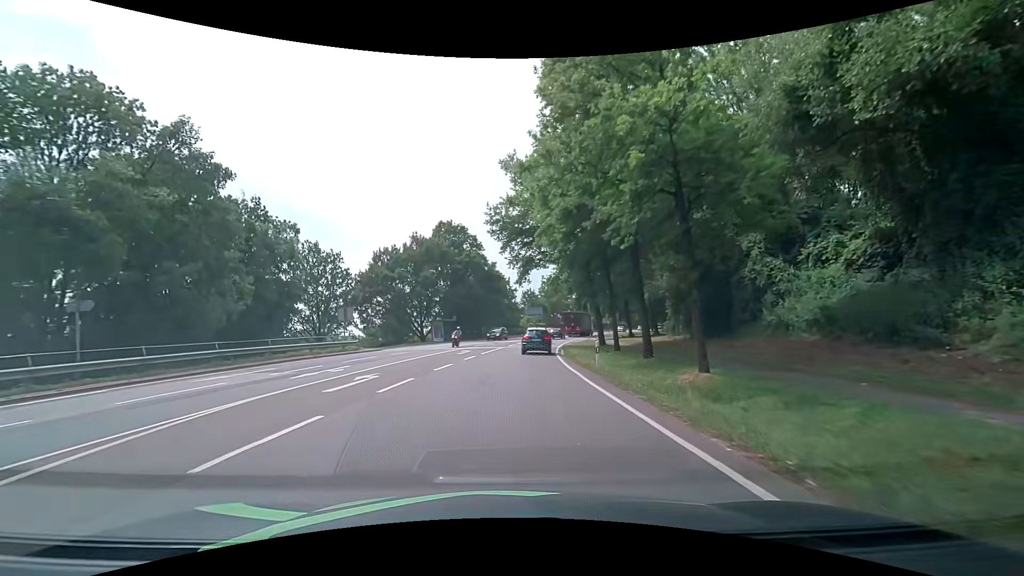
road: primary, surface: asphalt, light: Day
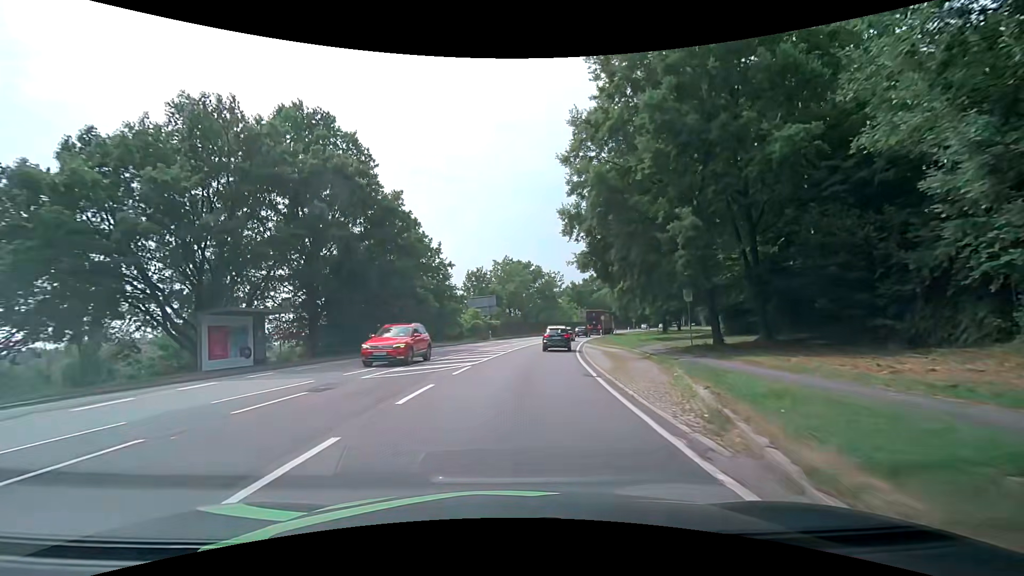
(+1.8, +39.1) m; +6°
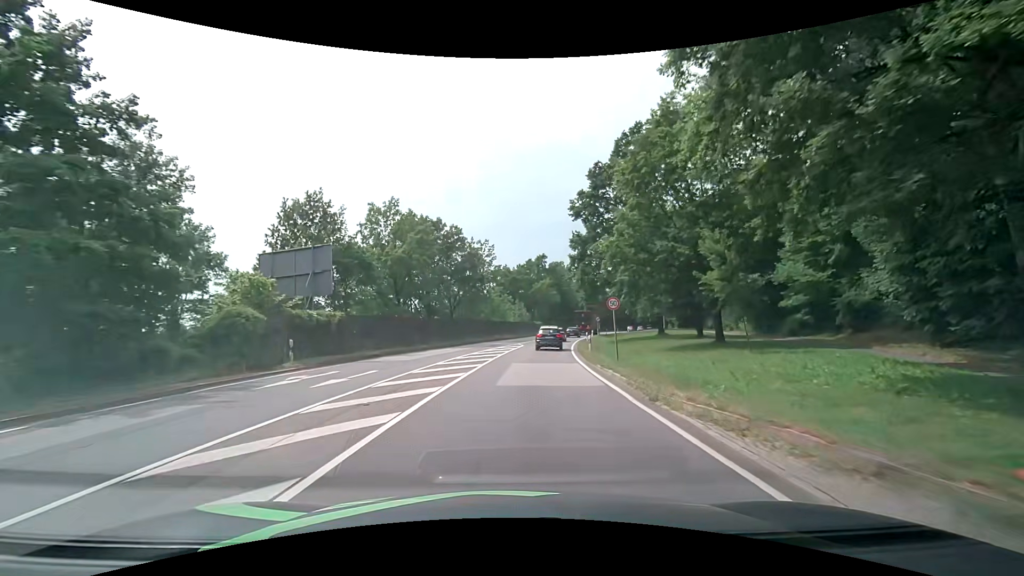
(+3.0, +38.2) m; +9°
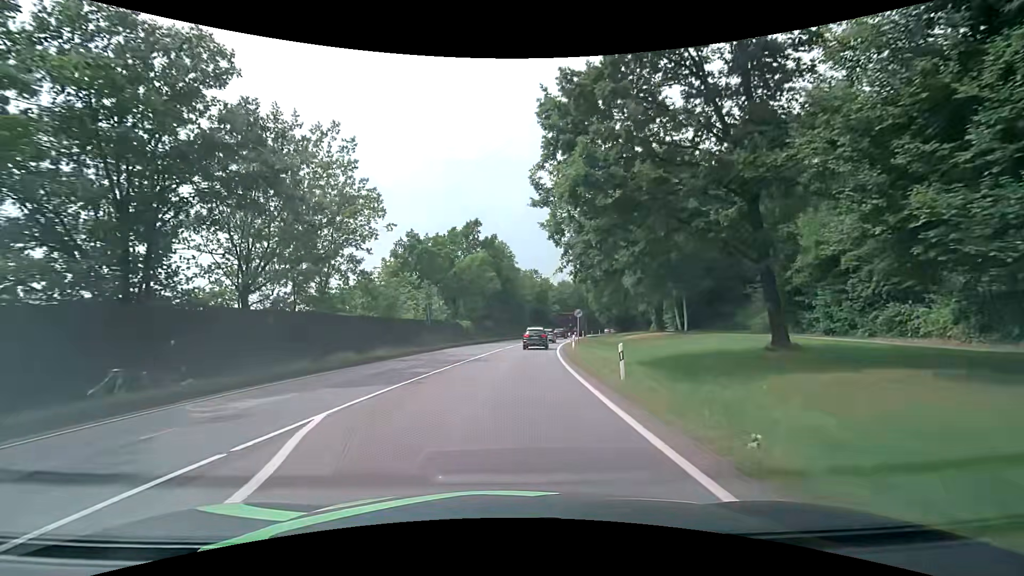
(+2.7, +36.3) m; +7°
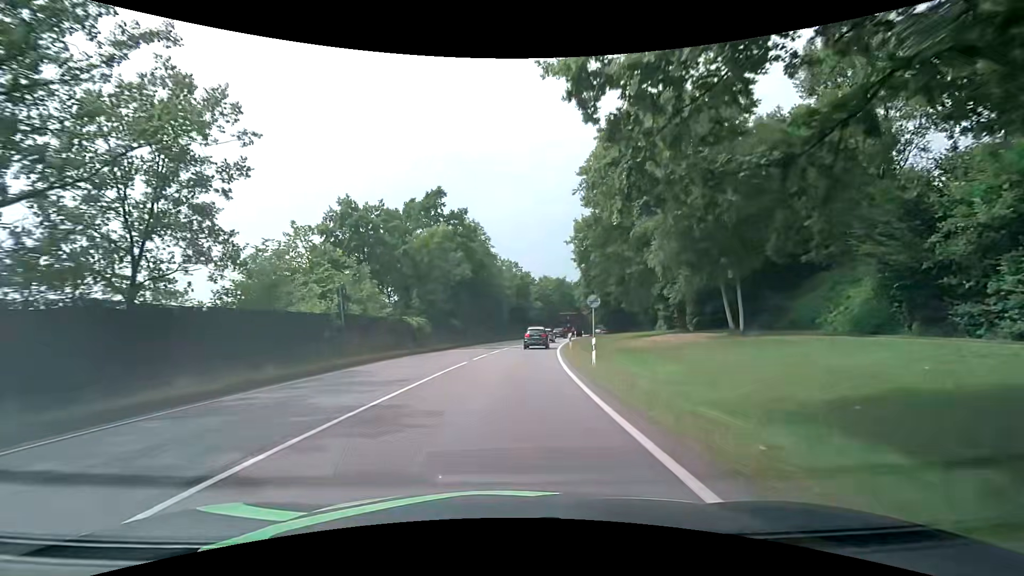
(+0.4, +15.1) m; +3°
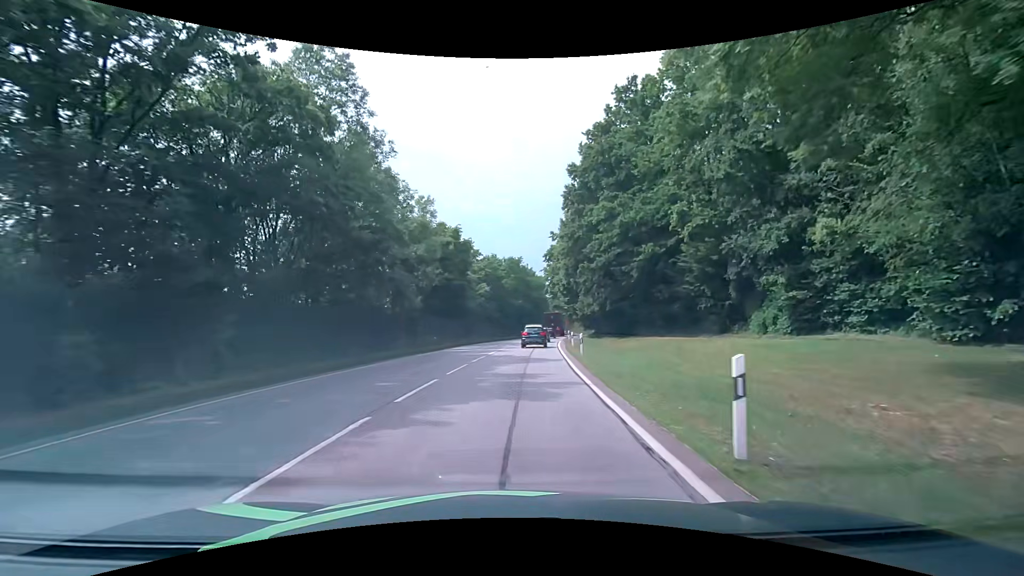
(+1.9, +37.9) m; +6°
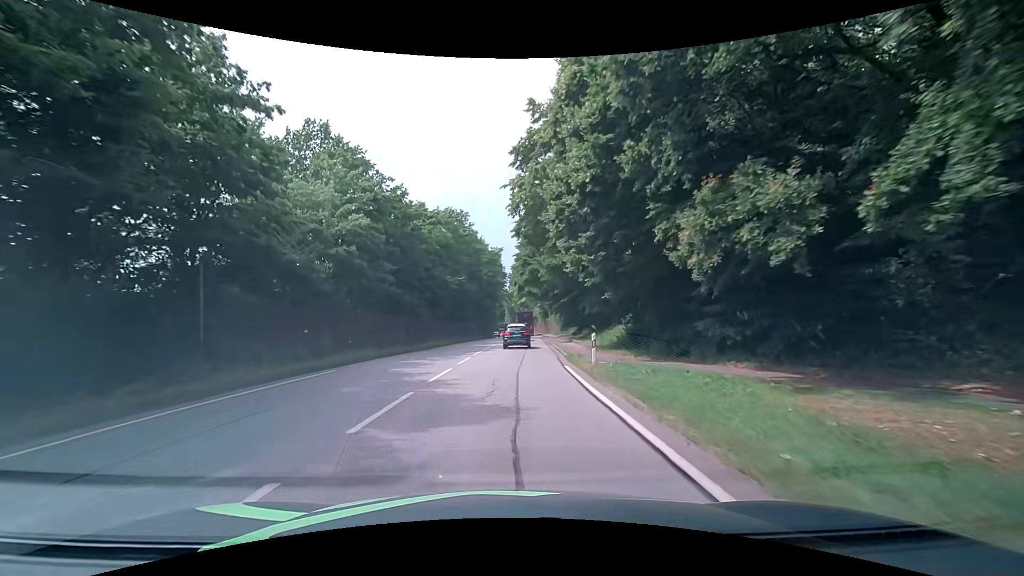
(+2.0, +37.1) m; +6°
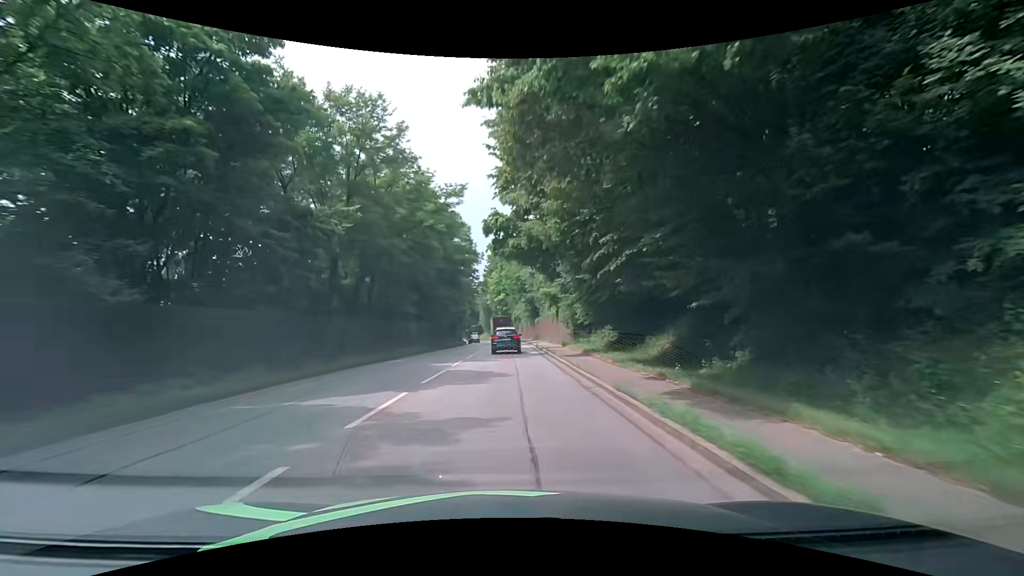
(+0.6, +29.3) m; +2°
